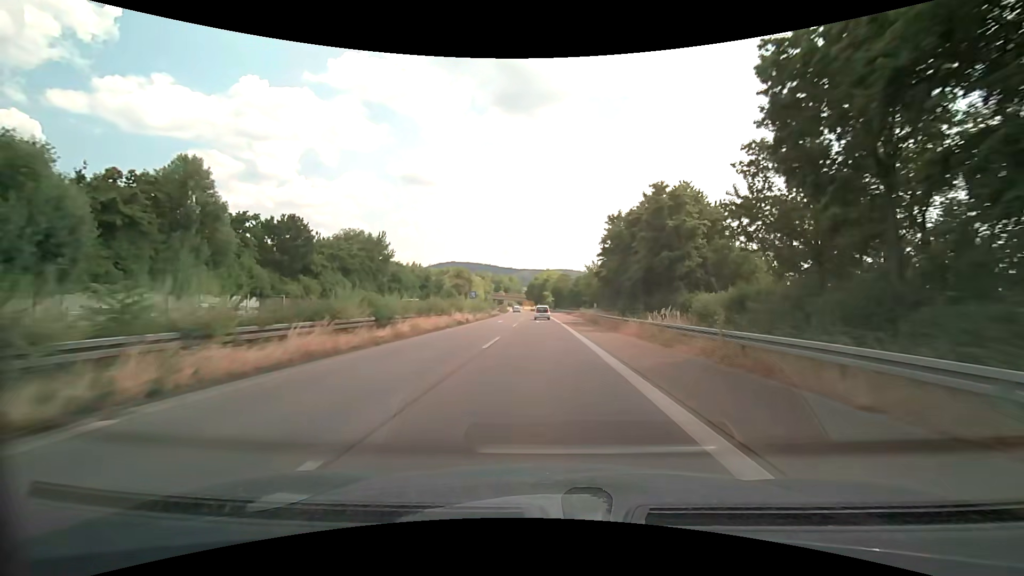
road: trunk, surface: asphalt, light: Day
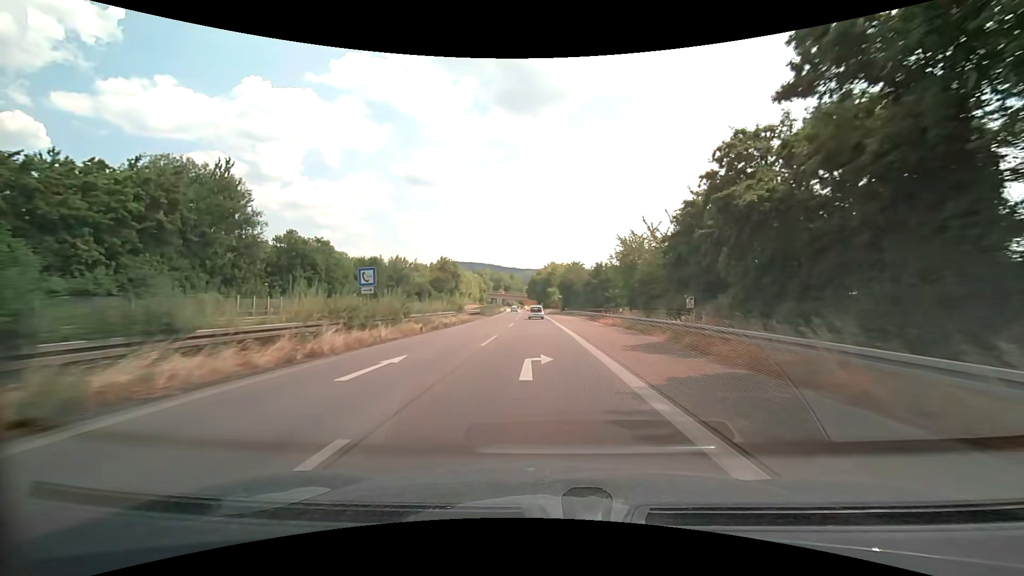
(0.0, +35.2) m; 0°
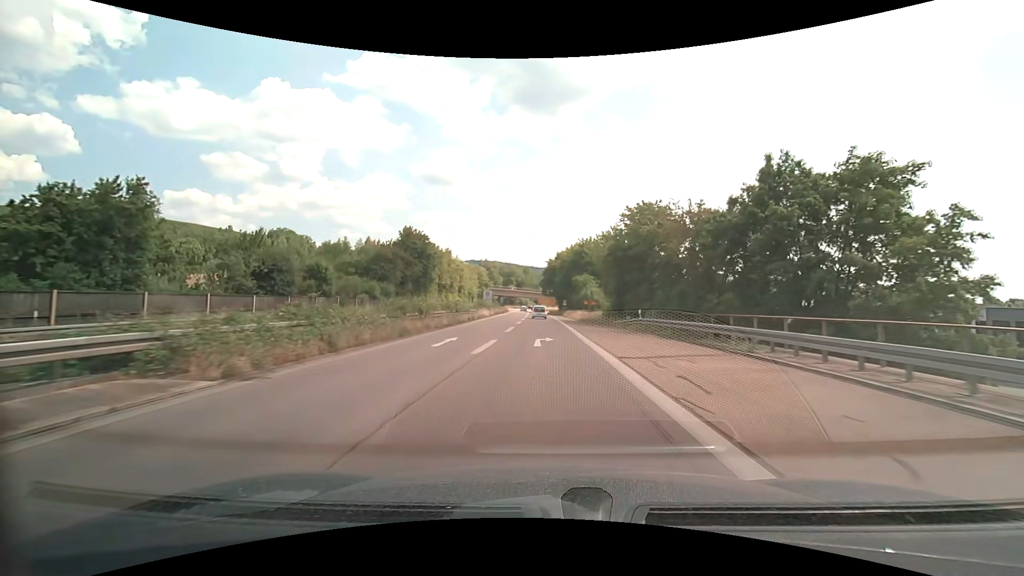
(-0.9, +57.1) m; -2°
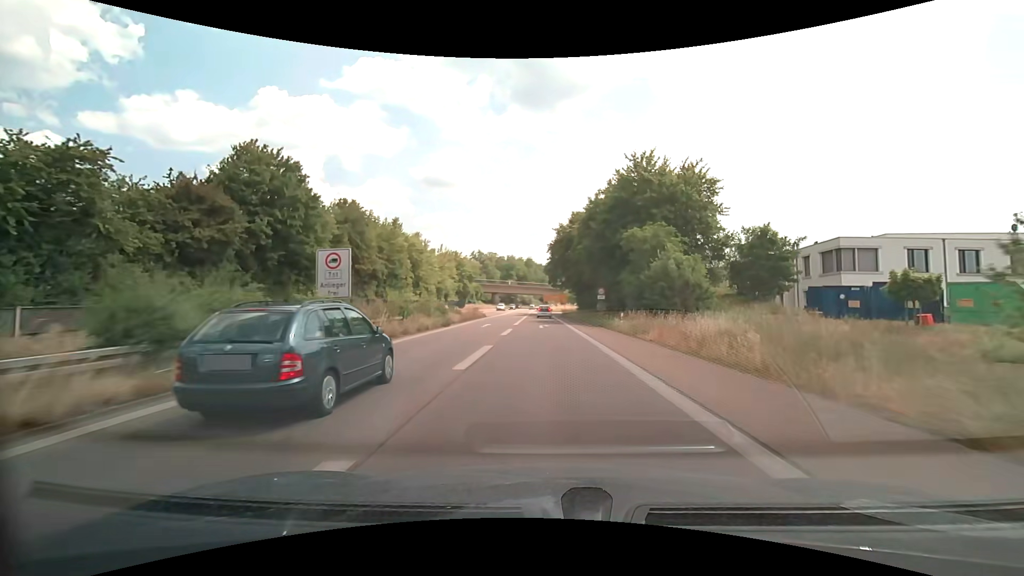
(-0.2, +51.4) m; 0°
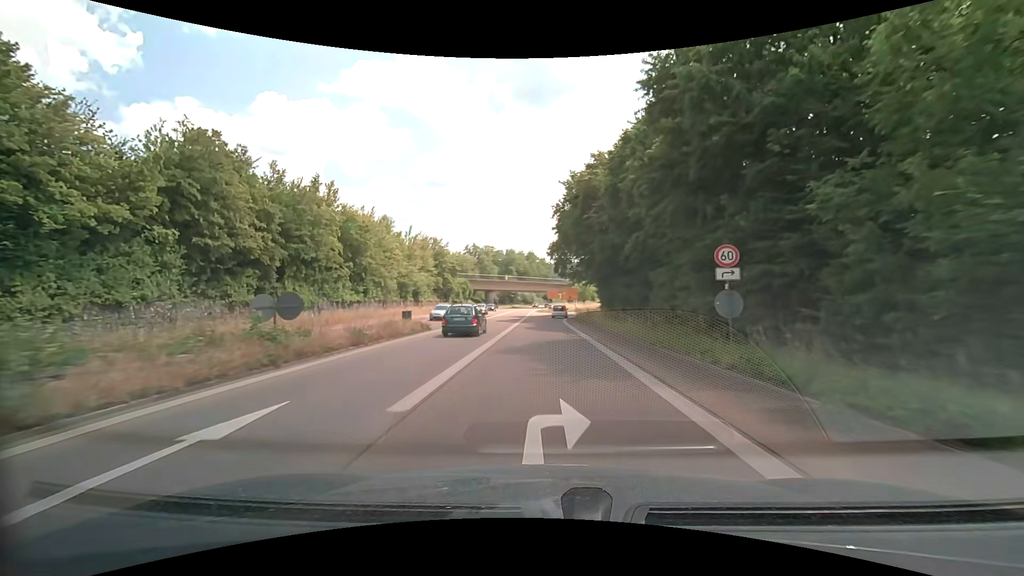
(-0.1, +28.0) m; -1°
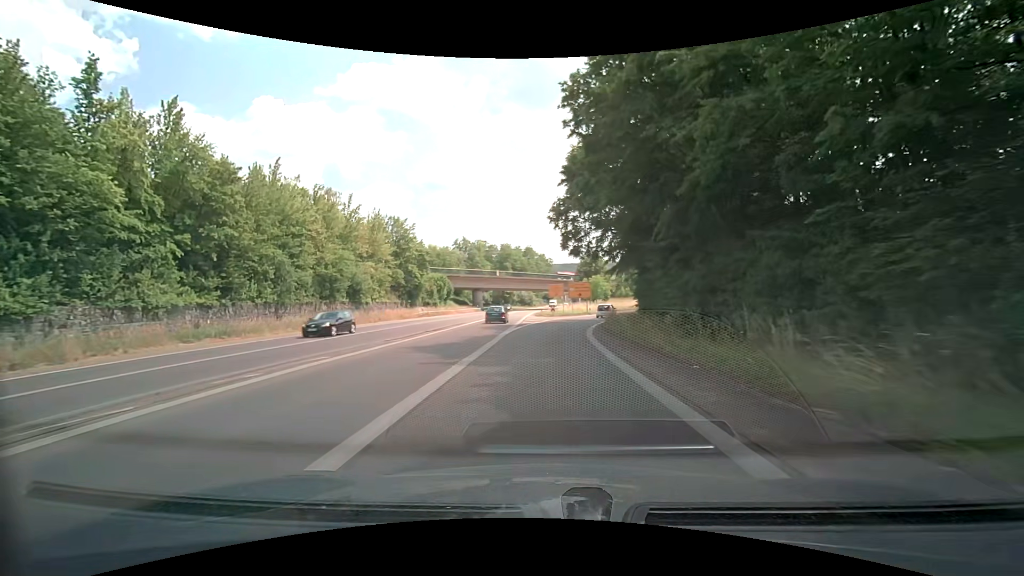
(-0.1, +26.0) m; 0°
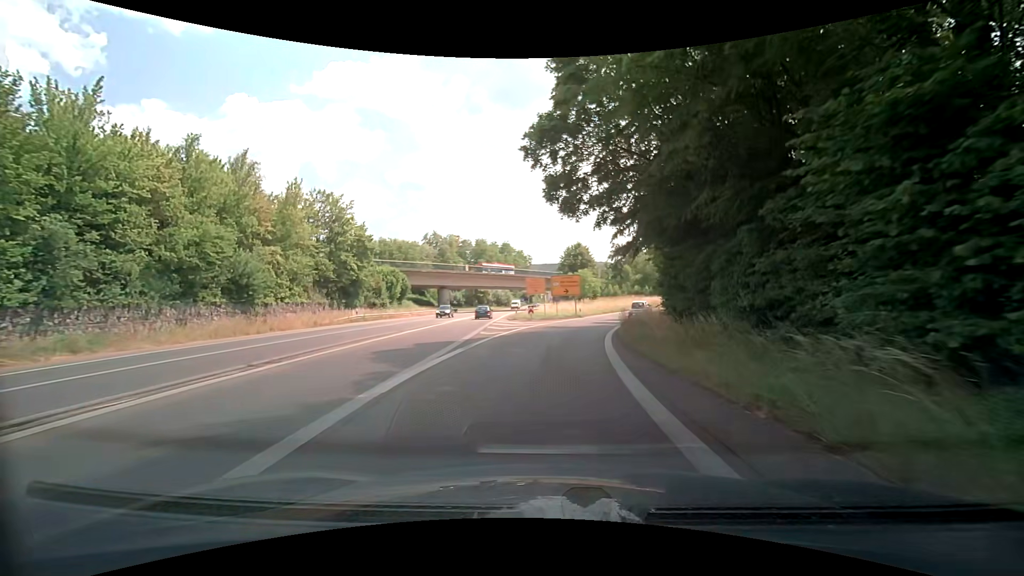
(+0.2, +16.8) m; +2°
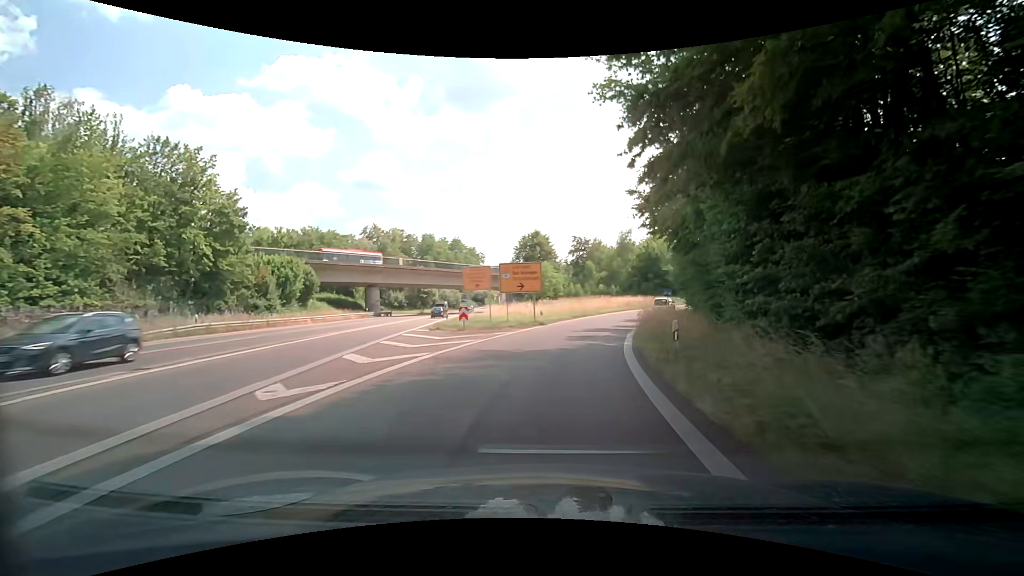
(+0.5, +16.7) m; +5°
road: trunk_link
(0, +10) (+1, +20) (+3, +30) (+6, +39) (+10, +49) (+14, +58) (+19, +66) (+25, +74) (+32, +82) (+39, +89) m
